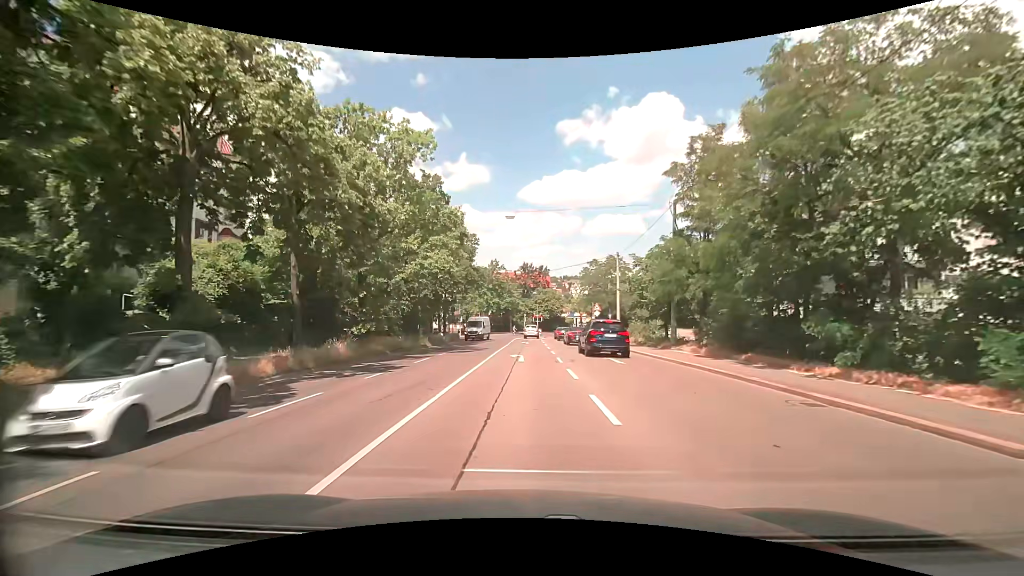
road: secondary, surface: asphalt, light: Day
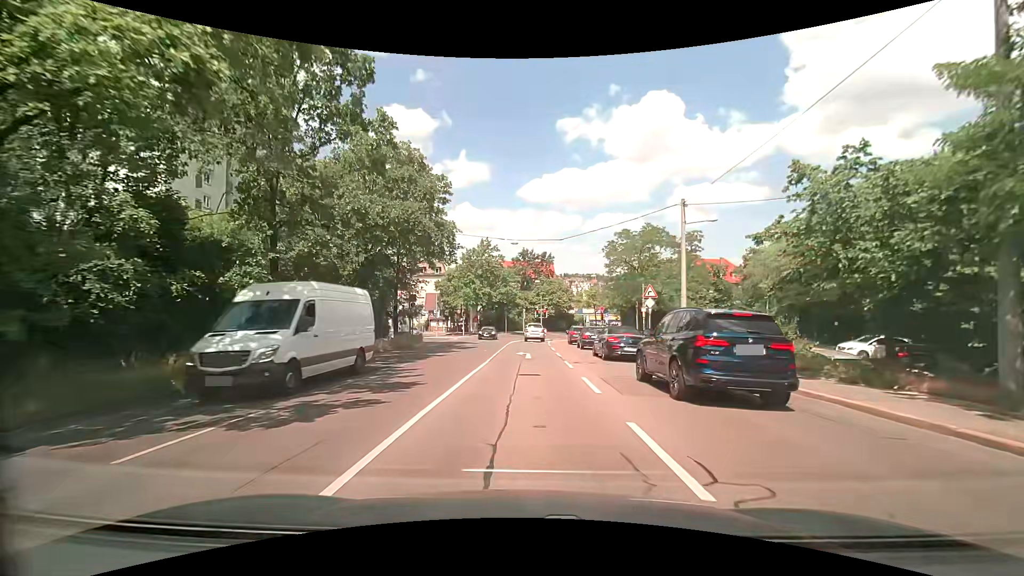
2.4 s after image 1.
(0.0, +21.0) m; -1°
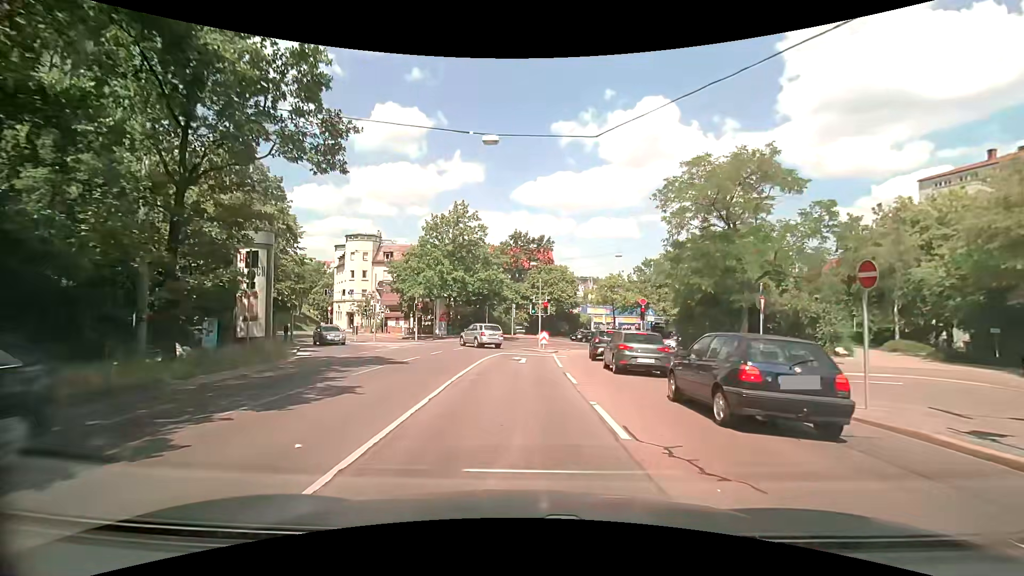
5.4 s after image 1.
(+0.4, +22.0) m; +1°
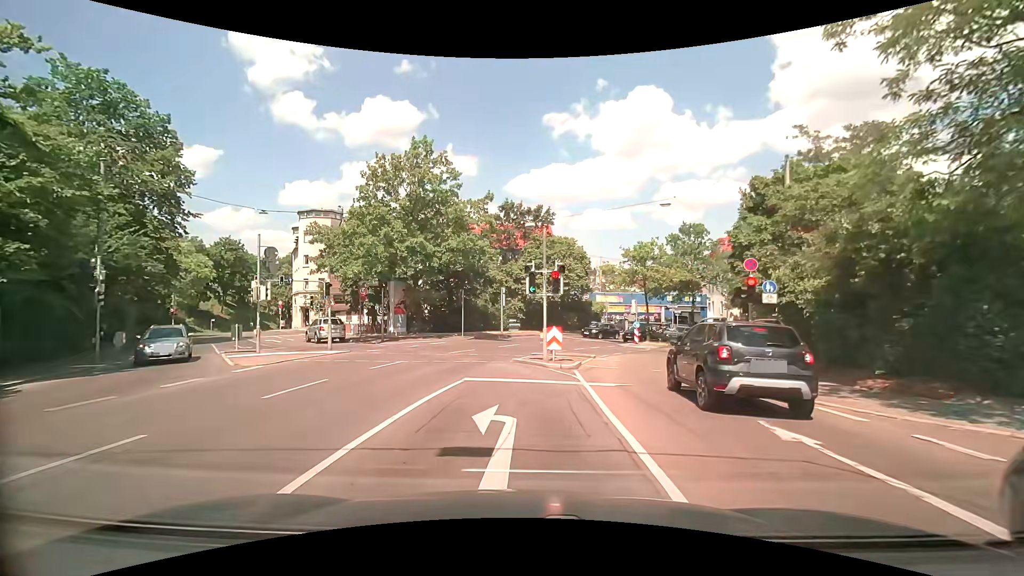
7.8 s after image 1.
(+0.2, +16.2) m; +1°
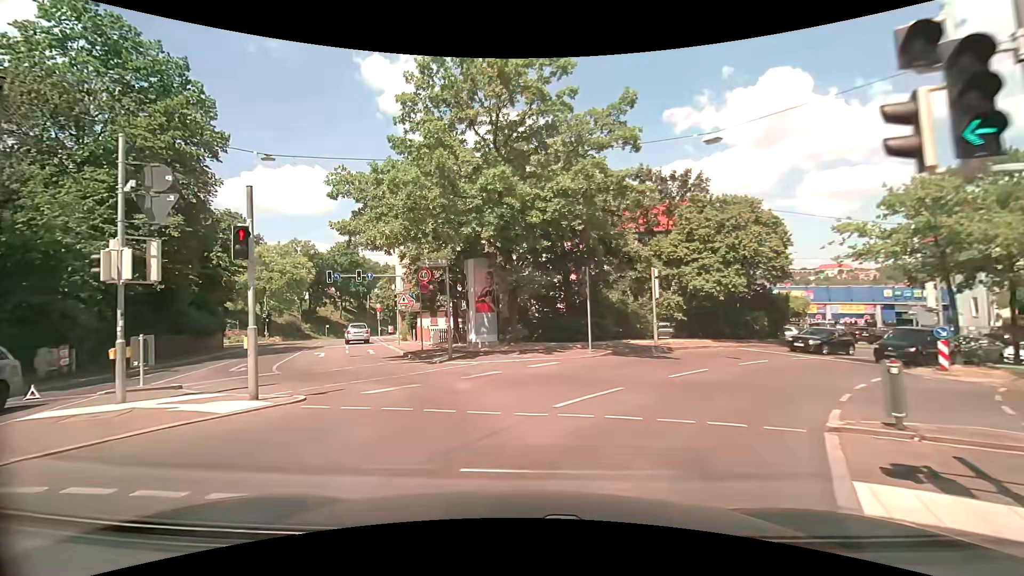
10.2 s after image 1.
(-1.6, +14.8) m; -15°
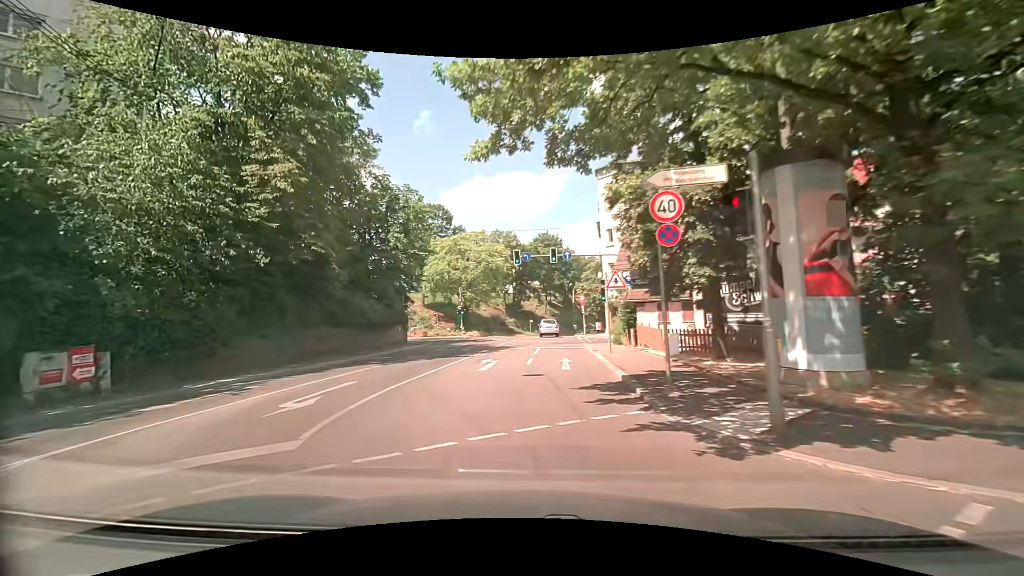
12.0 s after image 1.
(-2.3, +11.9) m; -23°
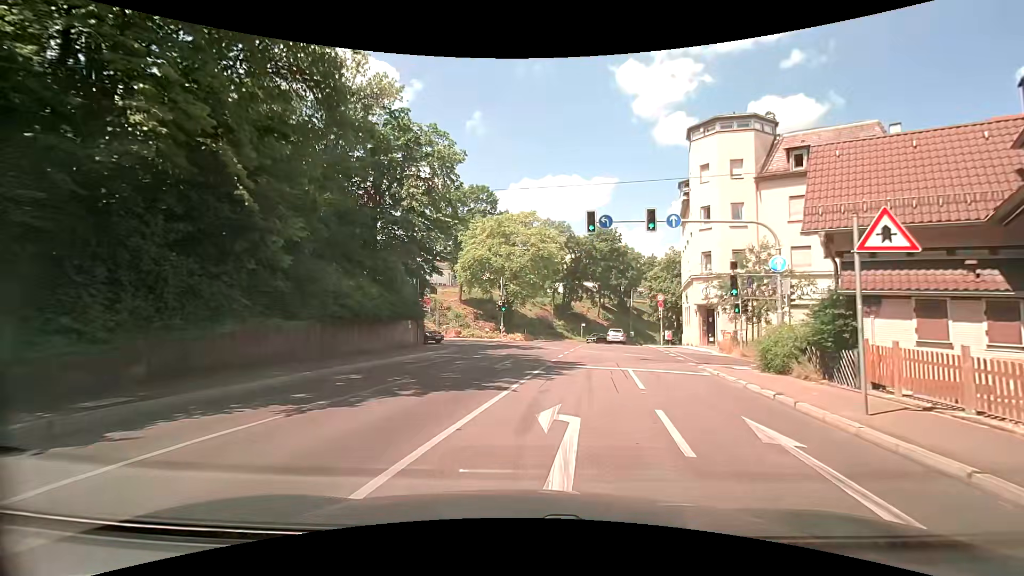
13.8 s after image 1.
(-1.2, +11.5) m; -5°
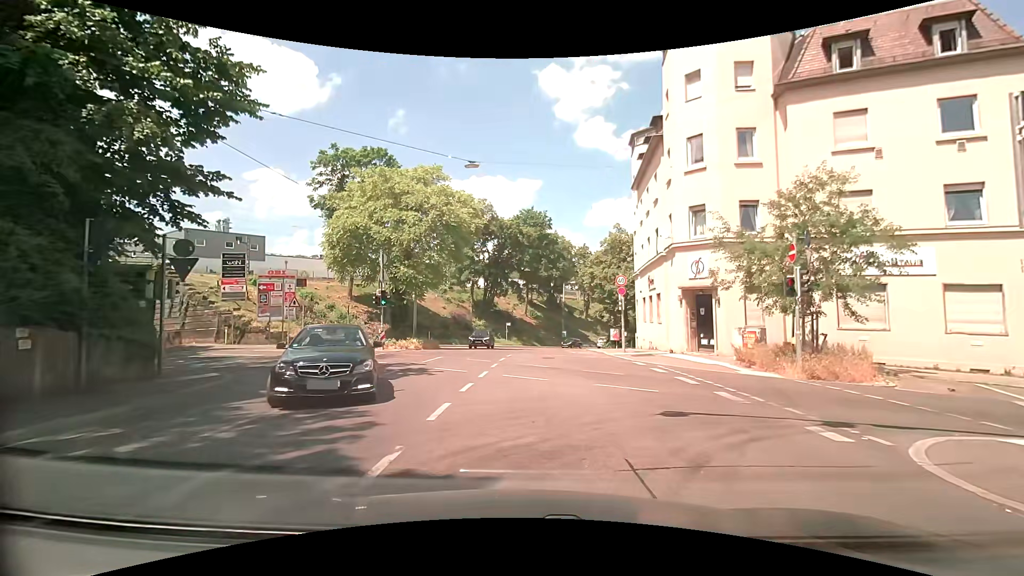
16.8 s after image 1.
(+1.4, +14.4) m; +8°
